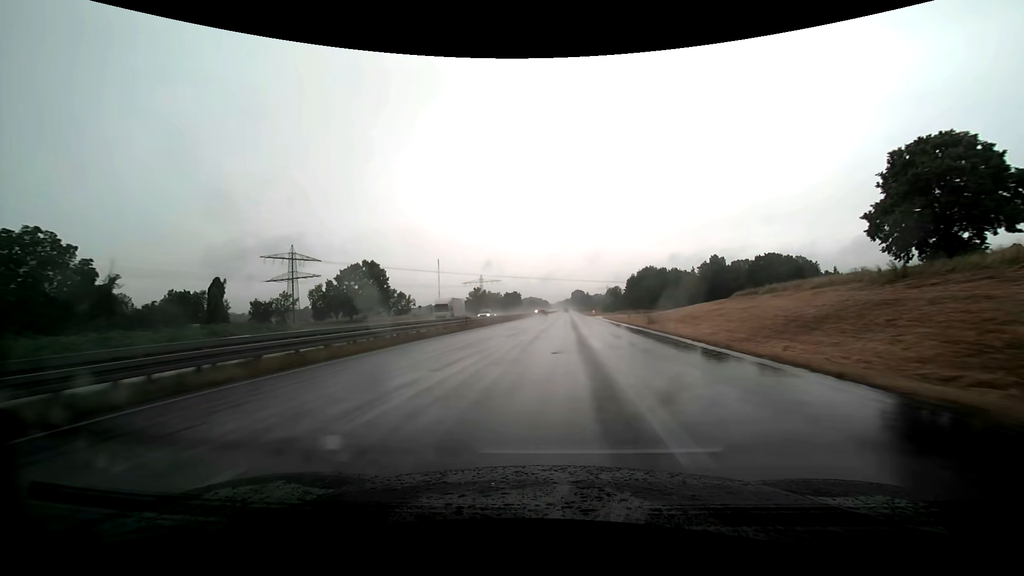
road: trunk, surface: asphalt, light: Day
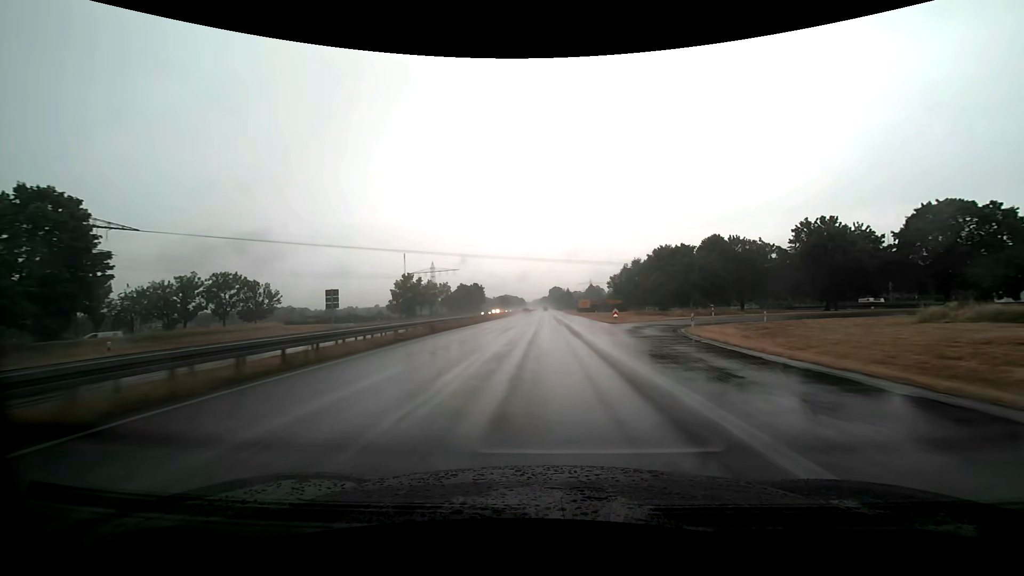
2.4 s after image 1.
(+2.0, +63.3) m; +3°
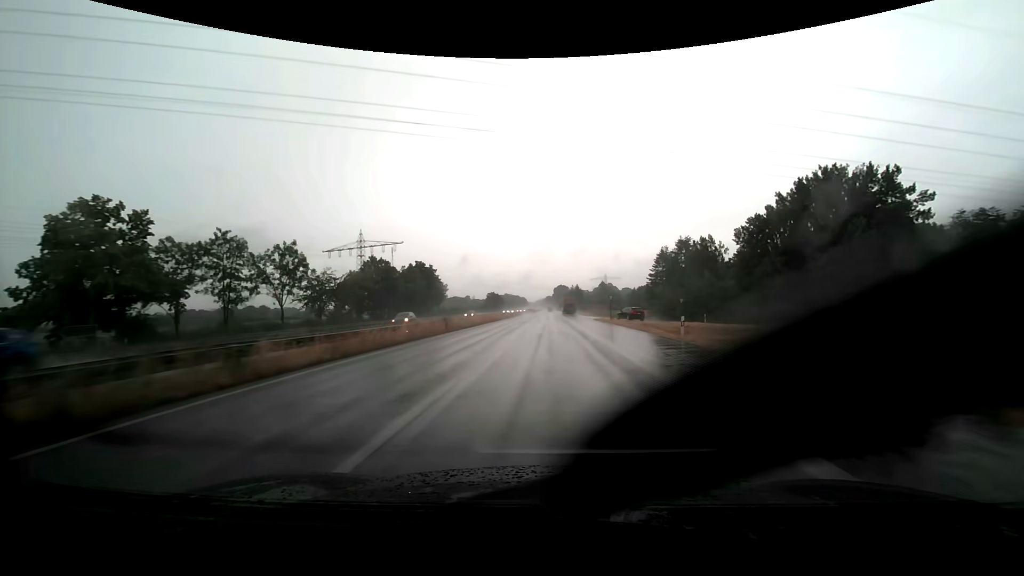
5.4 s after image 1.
(-0.1, +79.9) m; 0°
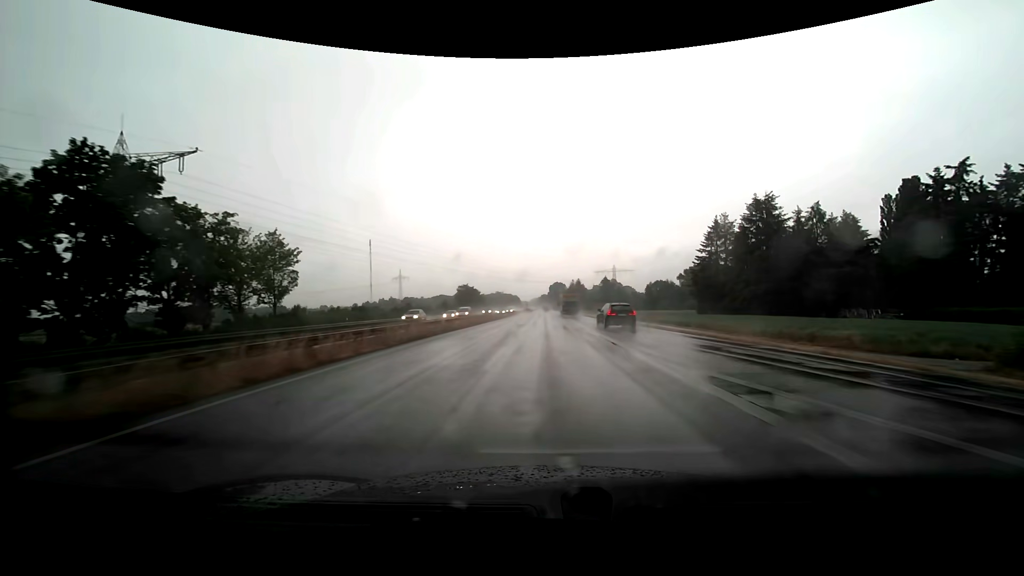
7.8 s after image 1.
(0.0, +65.7) m; 0°
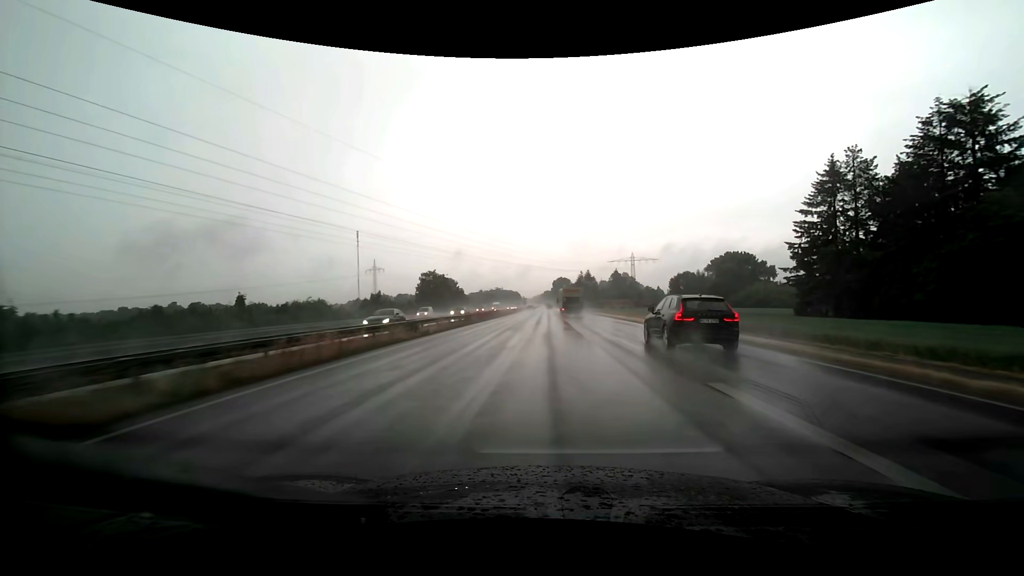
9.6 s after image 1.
(-0.1, +50.4) m; 0°
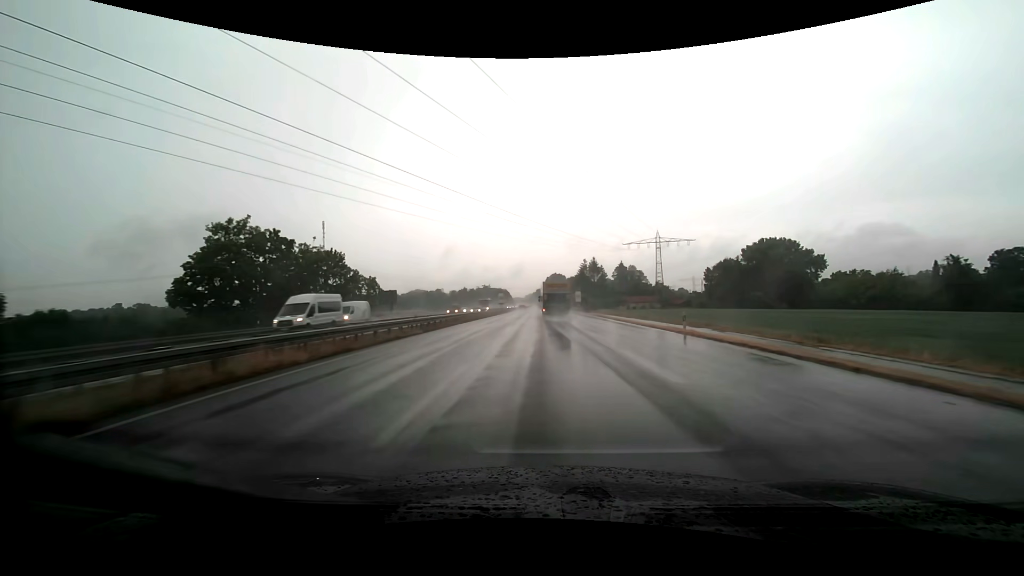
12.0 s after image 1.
(+0.5, +66.2) m; +1°
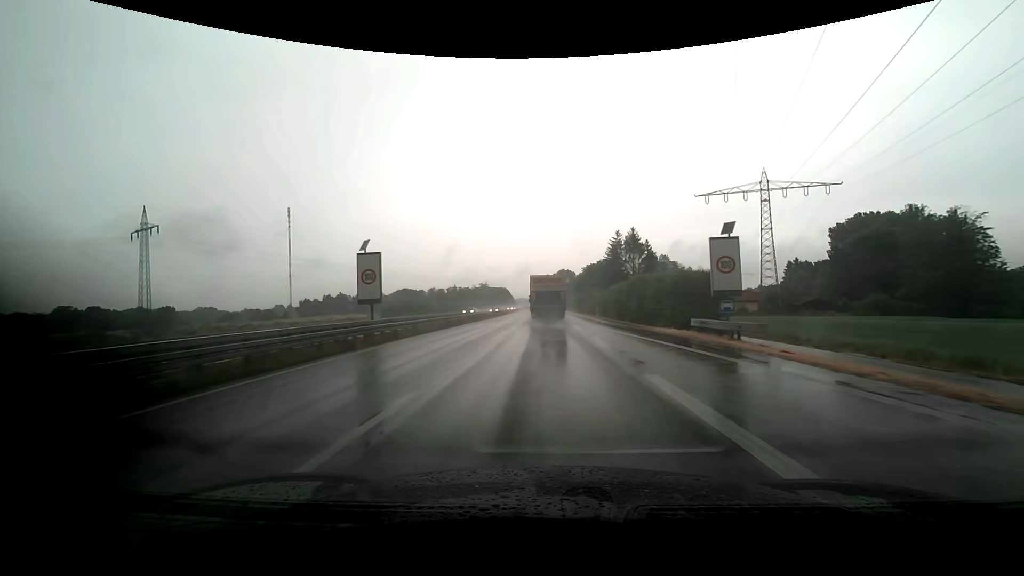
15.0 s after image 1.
(-0.4, +76.7) m; -1°
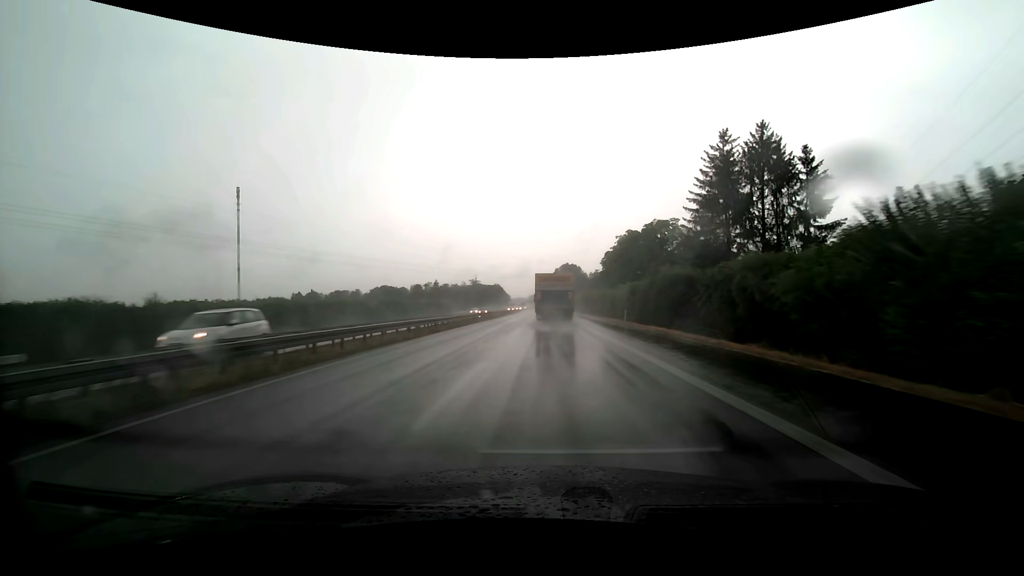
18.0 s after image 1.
(-0.6, +69.9) m; 0°
(0, +10) (0, +20) (0, +30) (0, +40) (0, +50) (+1, +60) (+1, +70) (+1, +80) (+1, +90) (+1, +100) m
